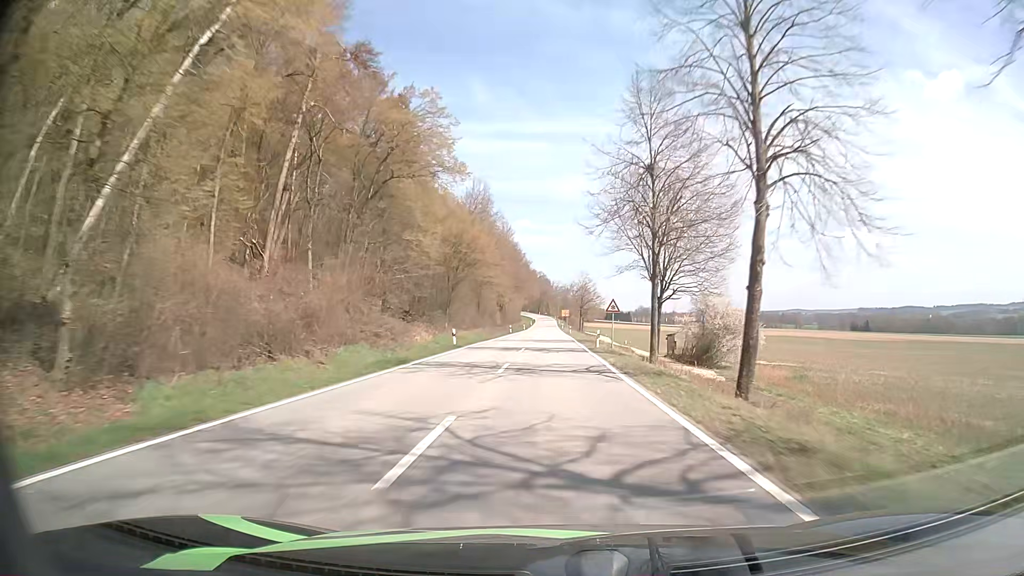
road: tertiary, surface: asphalt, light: Day
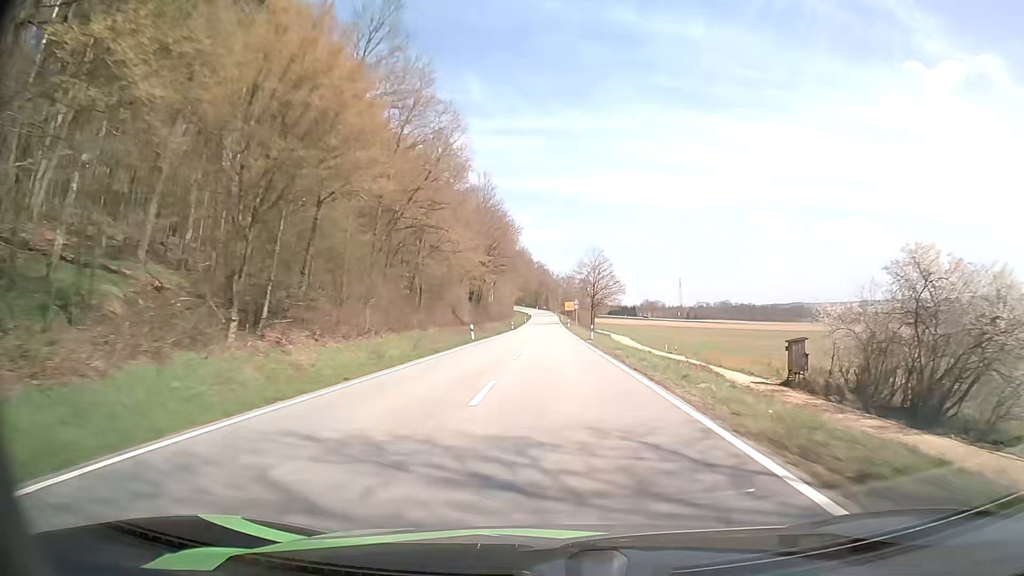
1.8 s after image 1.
(+0.1, +44.5) m; 0°
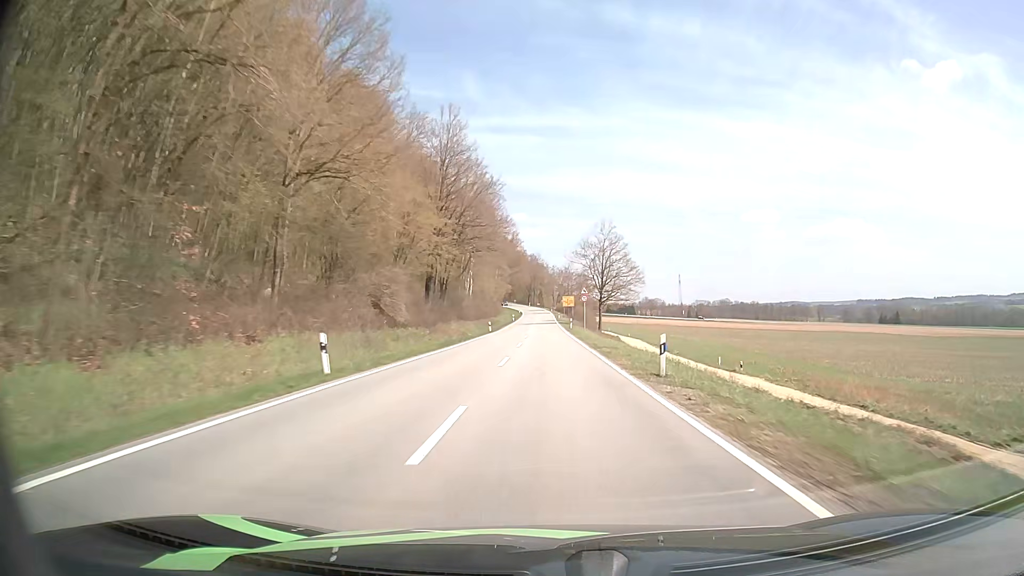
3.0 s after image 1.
(+0.2, +29.0) m; +1°
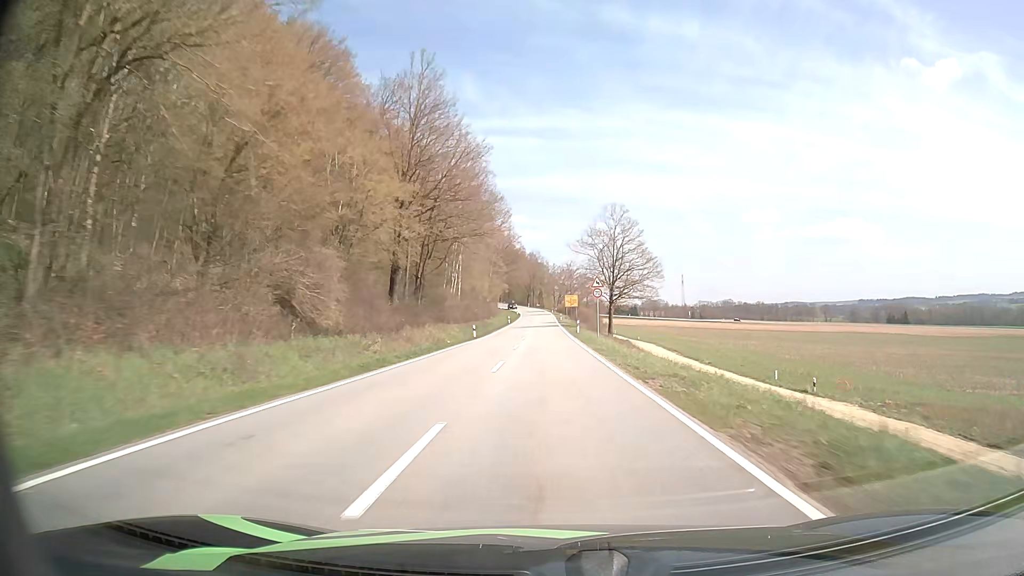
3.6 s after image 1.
(0.0, +14.3) m; 0°
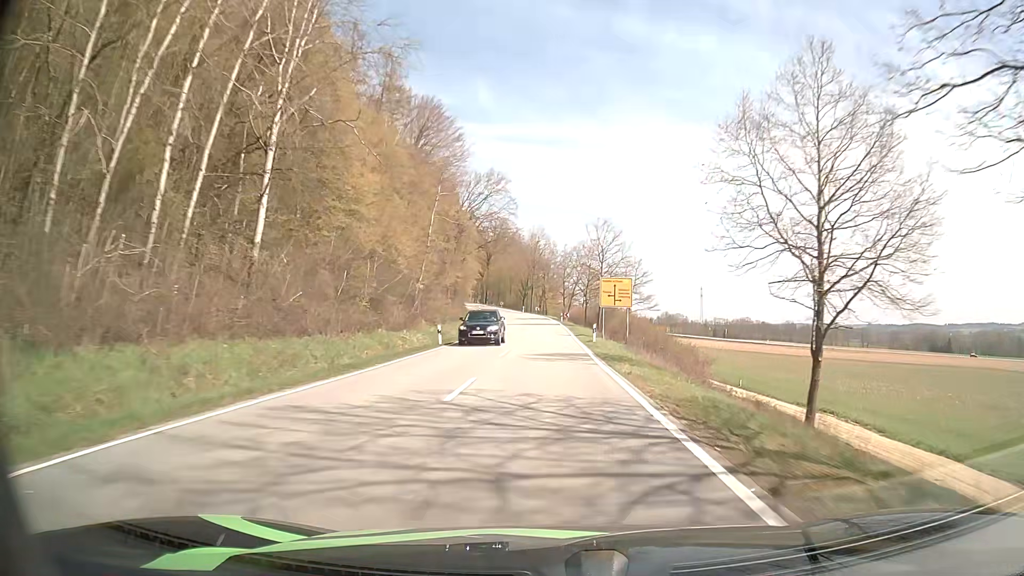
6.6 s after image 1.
(-0.1, +67.8) m; 0°
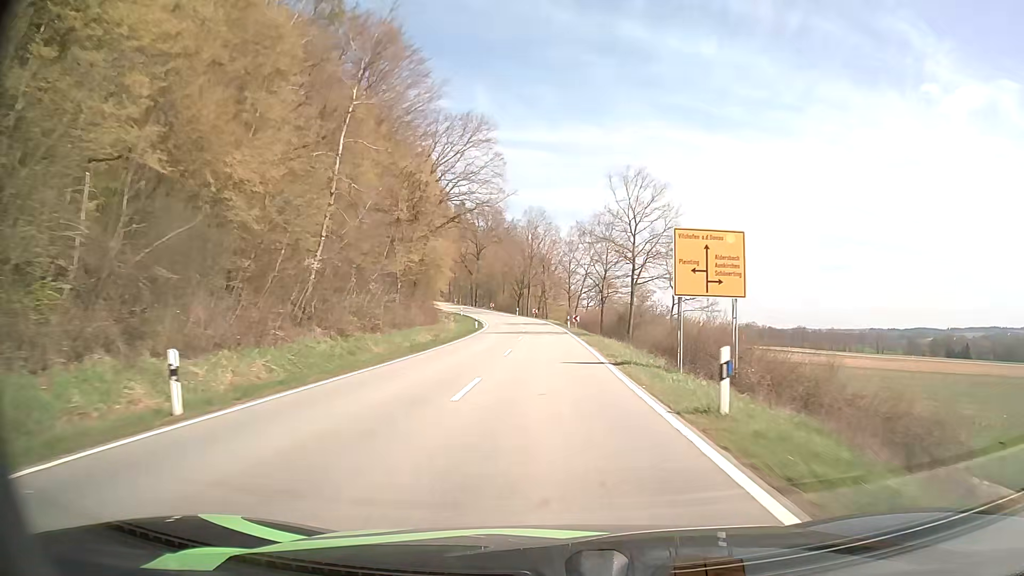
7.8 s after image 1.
(0.0, +25.3) m; 0°
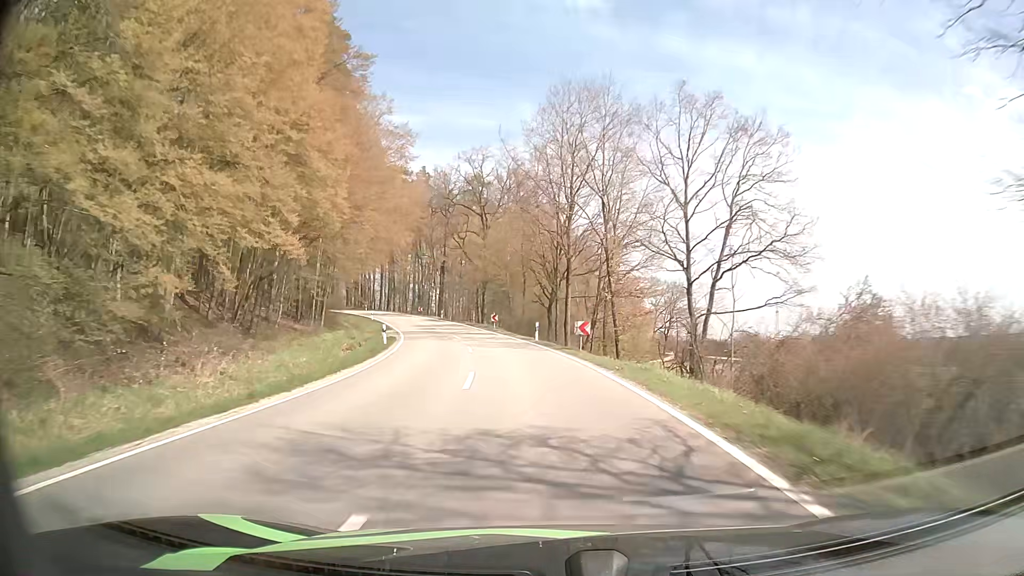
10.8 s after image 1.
(-0.7, +60.2) m; -4°
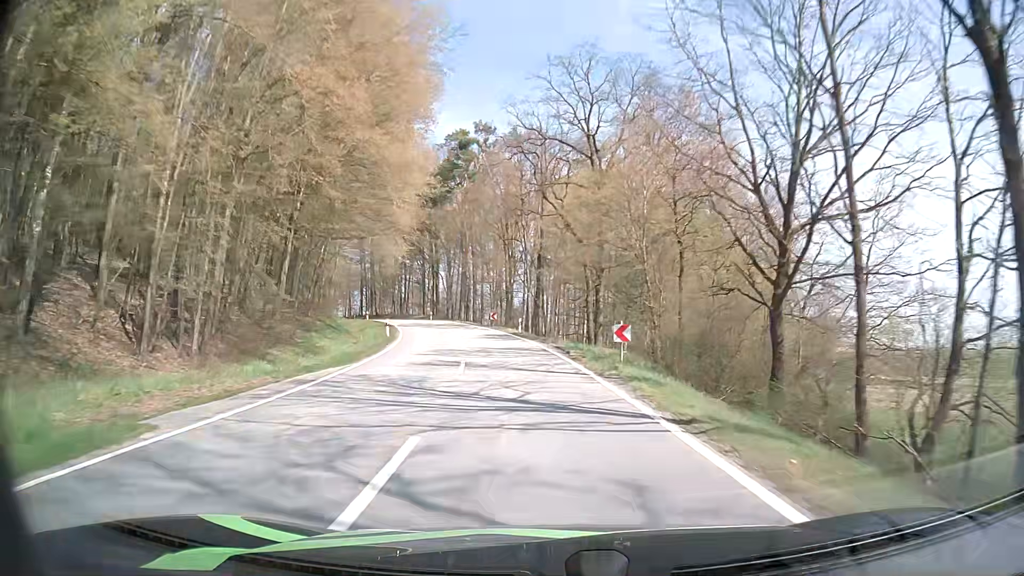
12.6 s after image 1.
(-3.0, +34.2) m; -10°
(0, +10) (-1, +20) (-2, +30) (-4, +40) (-6, +49) (-9, +59) (-12, +69) (-16, +78) (-20, +87) (-25, +96) m
